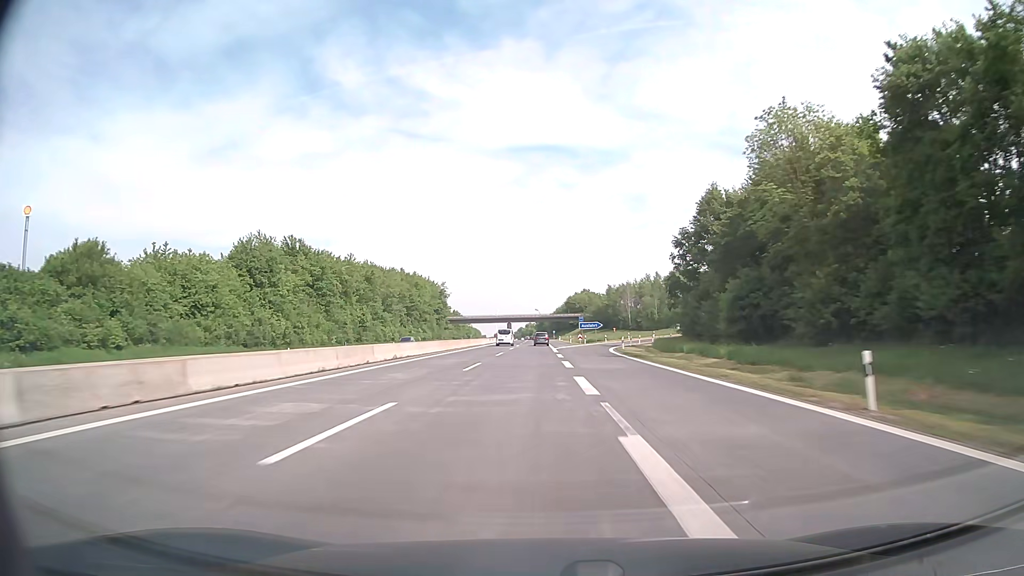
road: motorway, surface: asphalt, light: Day
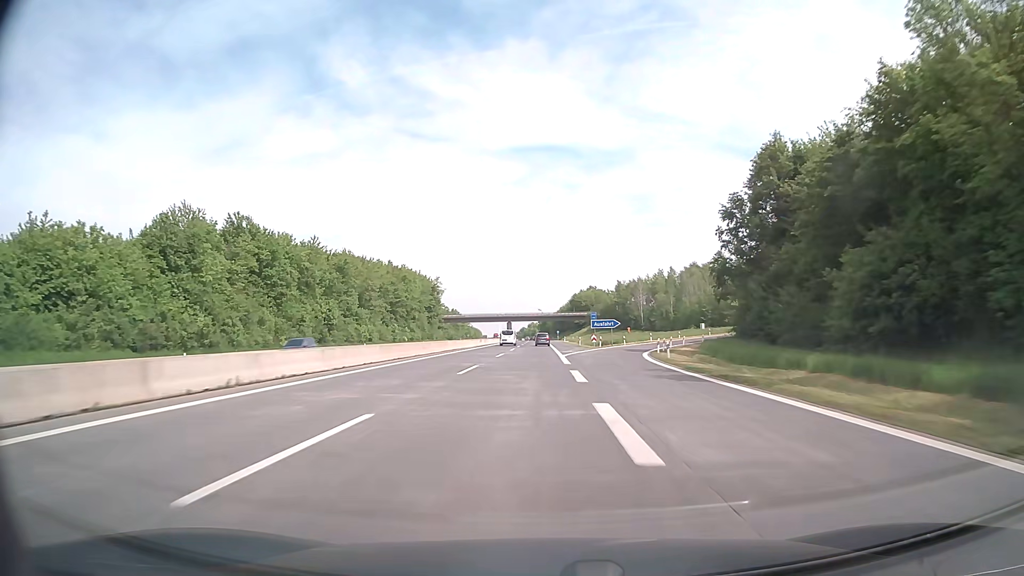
(0.0, +19.9) m; 0°
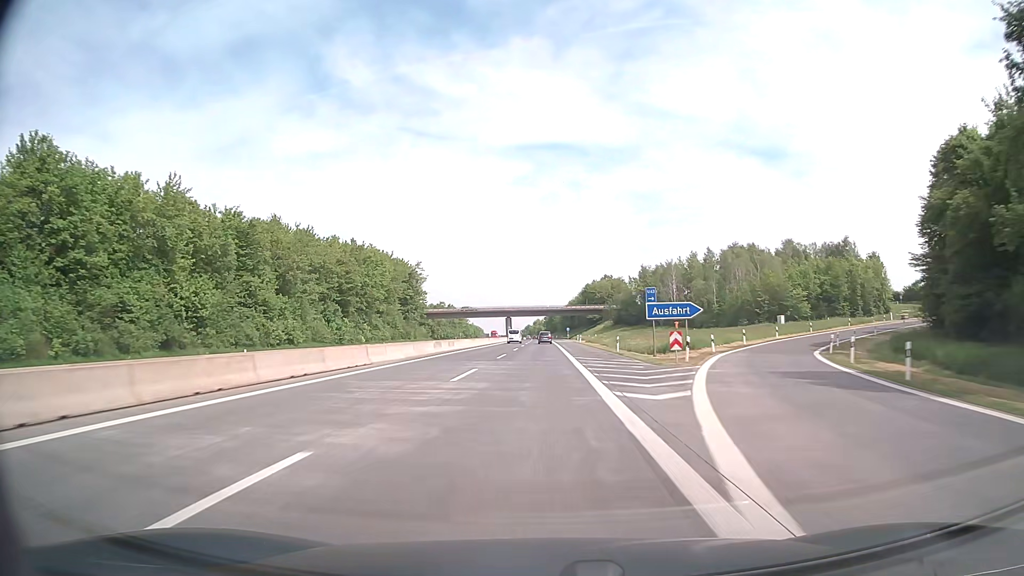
(-0.2, +39.7) m; 0°
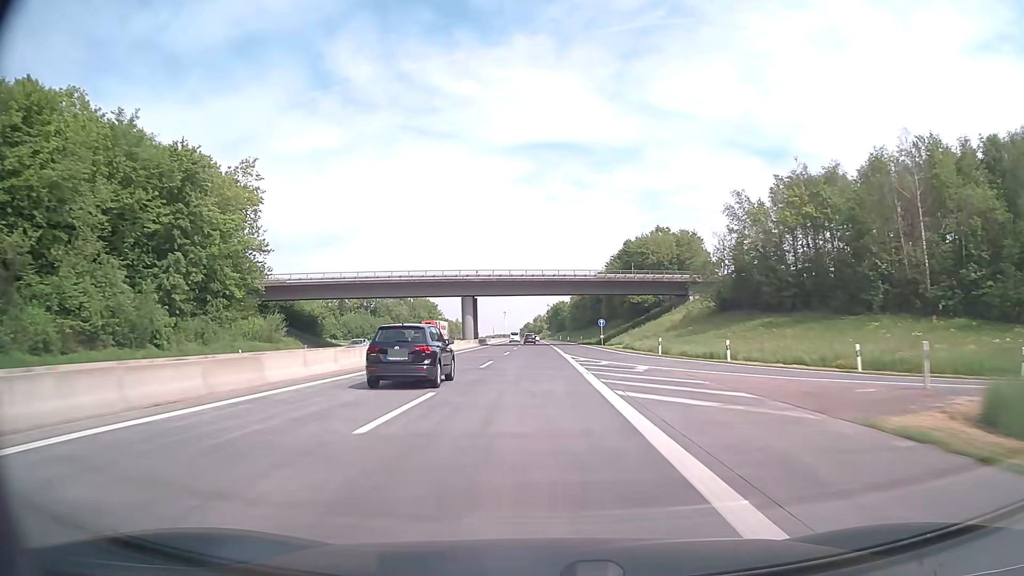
(-0.1, +99.4) m; 0°
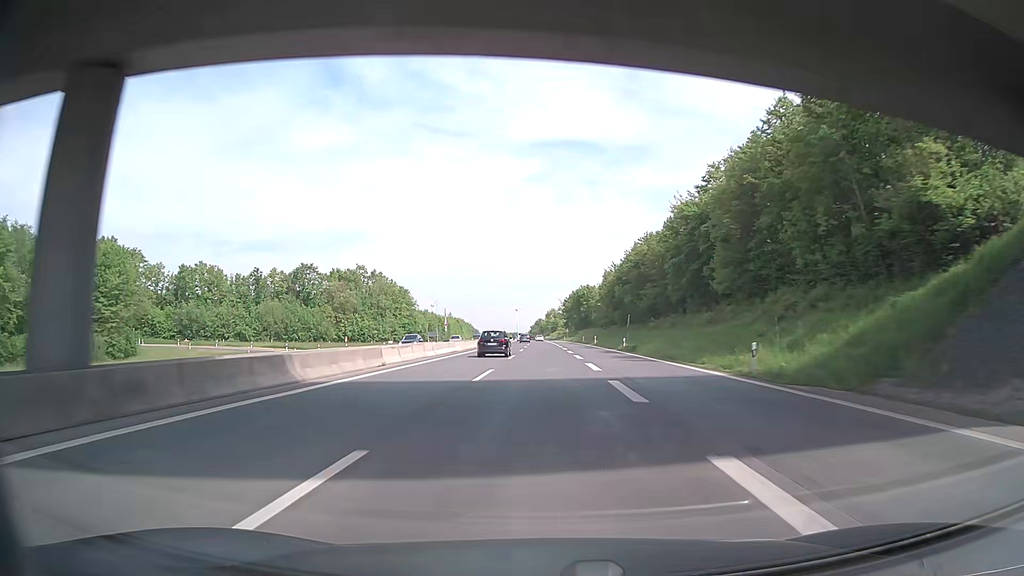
(-0.9, +79.4) m; -1°
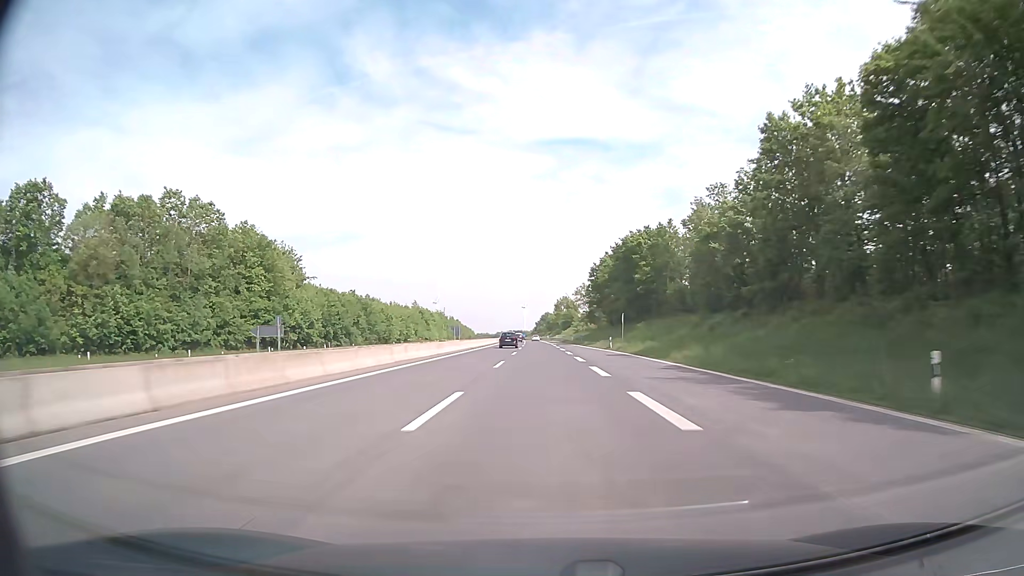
(-0.3, +99.4) m; -1°
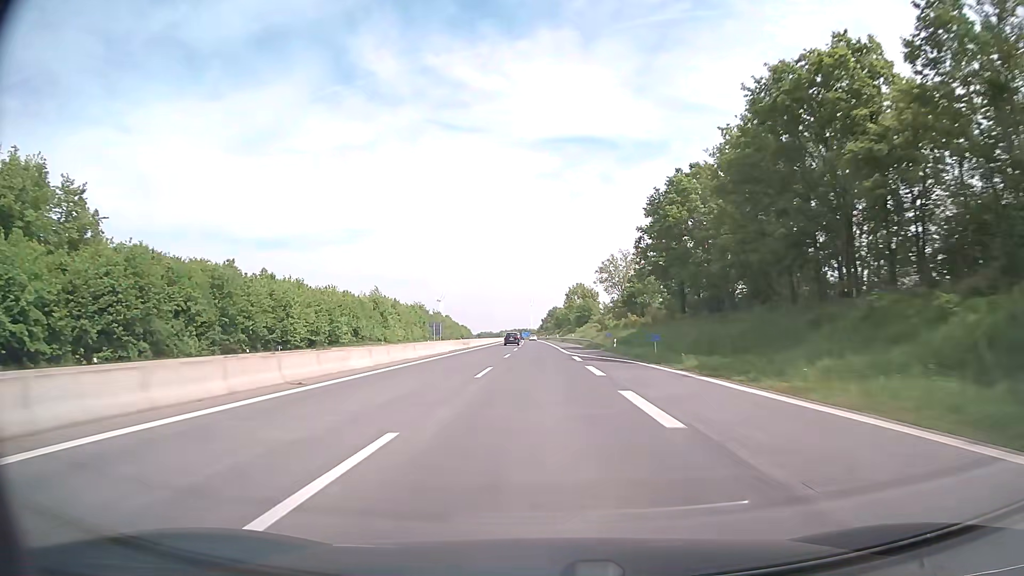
(-0.3, +59.6) m; -1°
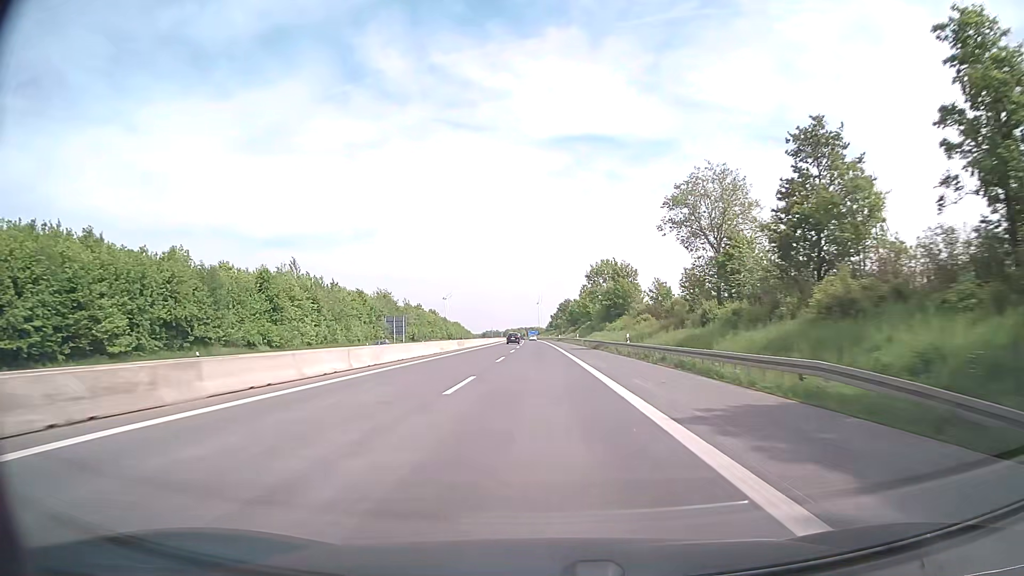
(-0.5, +59.6) m; -1°
(0, +10) (0, +20) (0, +30) (0, +40) (0, +50) (0, +60) (-1, +70) (-1, +80) (-1, +90) (-1, +100) m
